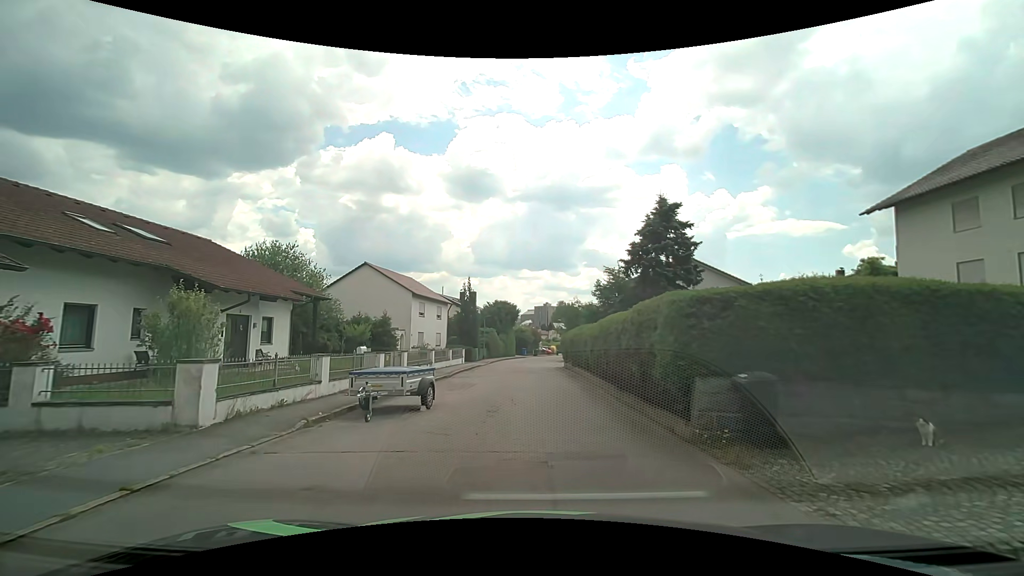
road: residential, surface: asphalt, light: Day
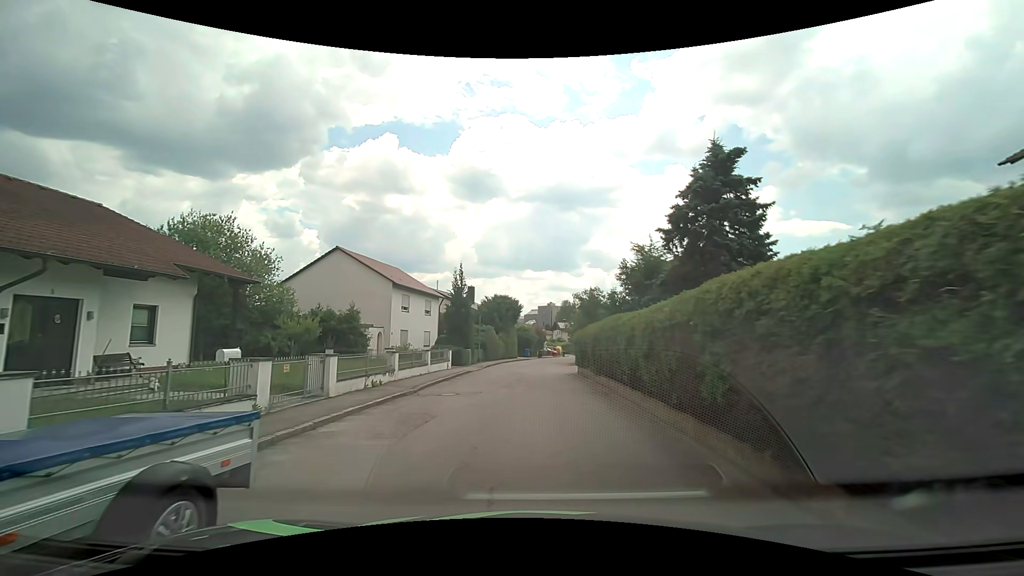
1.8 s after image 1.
(0.0, +7.9) m; 0°
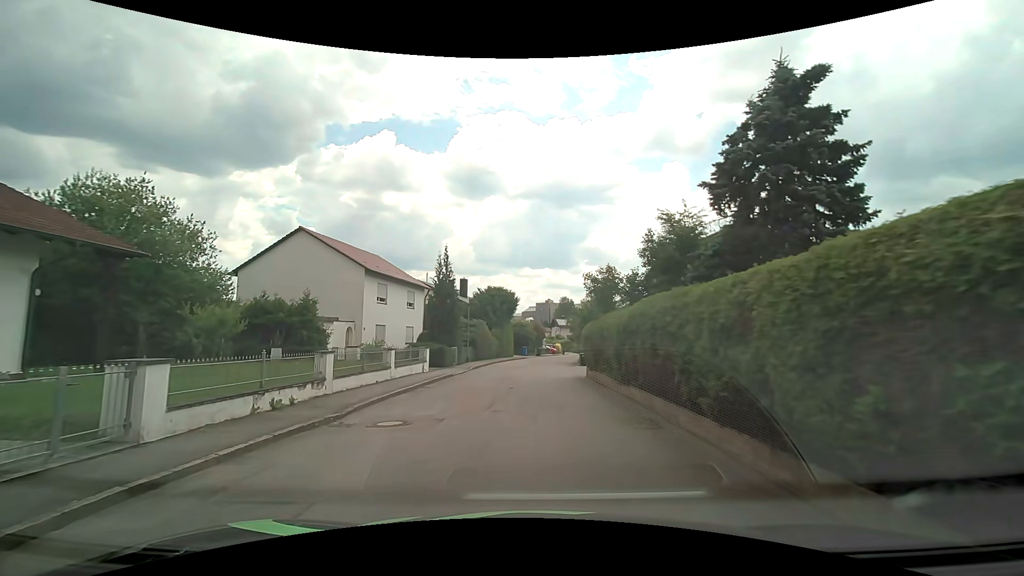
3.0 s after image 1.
(0.0, +5.9) m; 0°
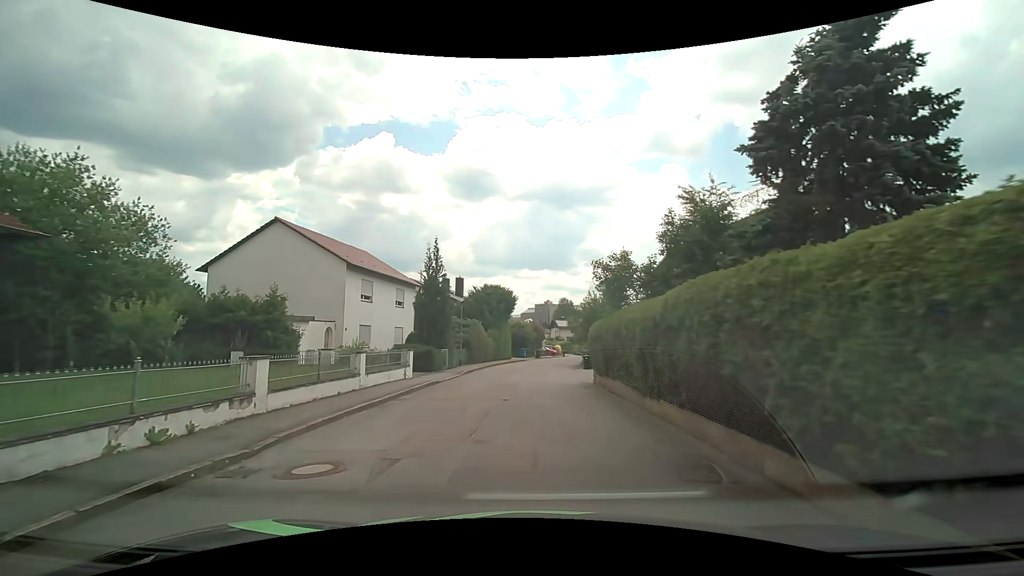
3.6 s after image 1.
(0.0, +3.0) m; 0°
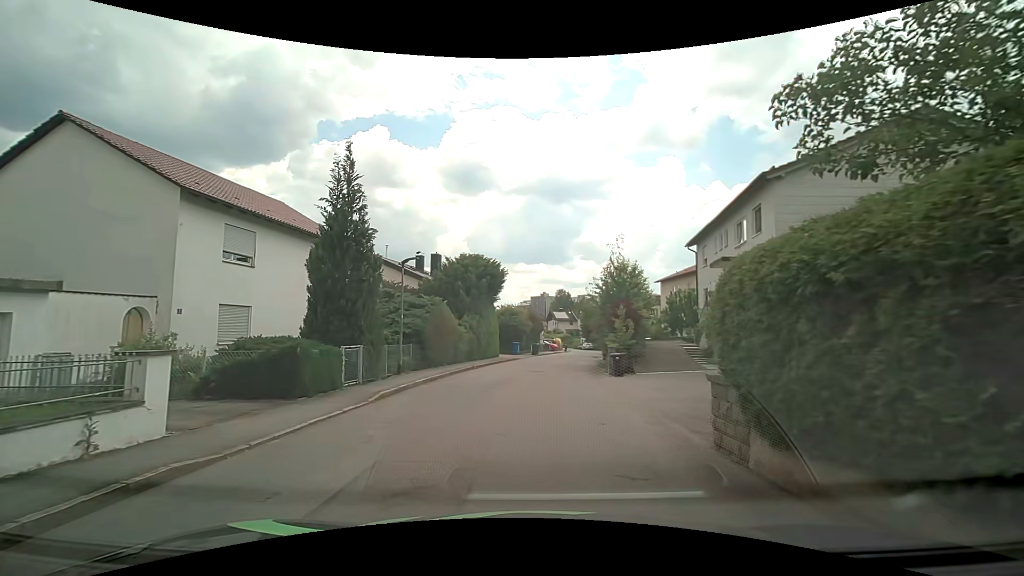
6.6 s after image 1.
(0.0, +13.6) m; 0°
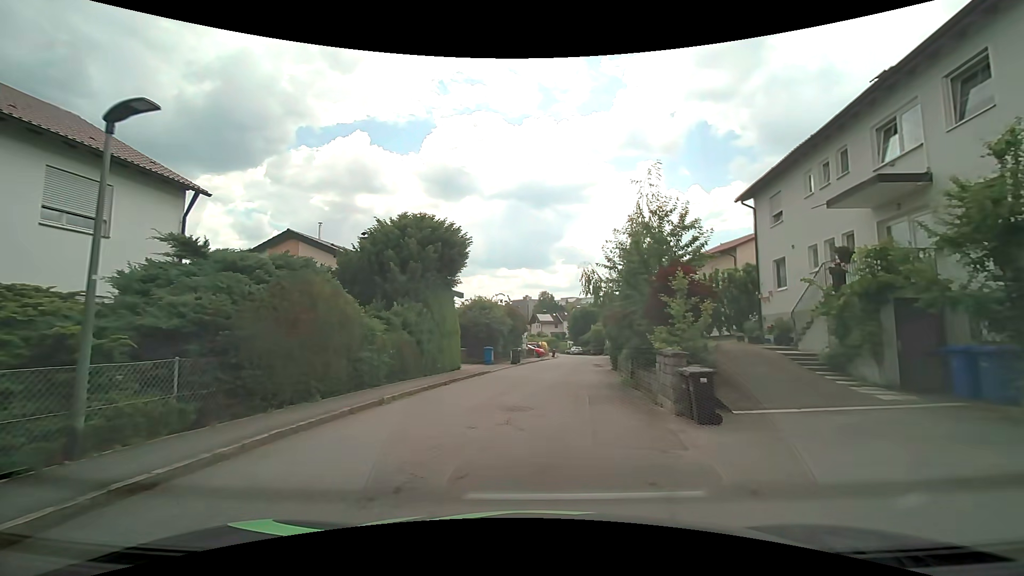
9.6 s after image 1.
(+0.2, +12.2) m; +2°
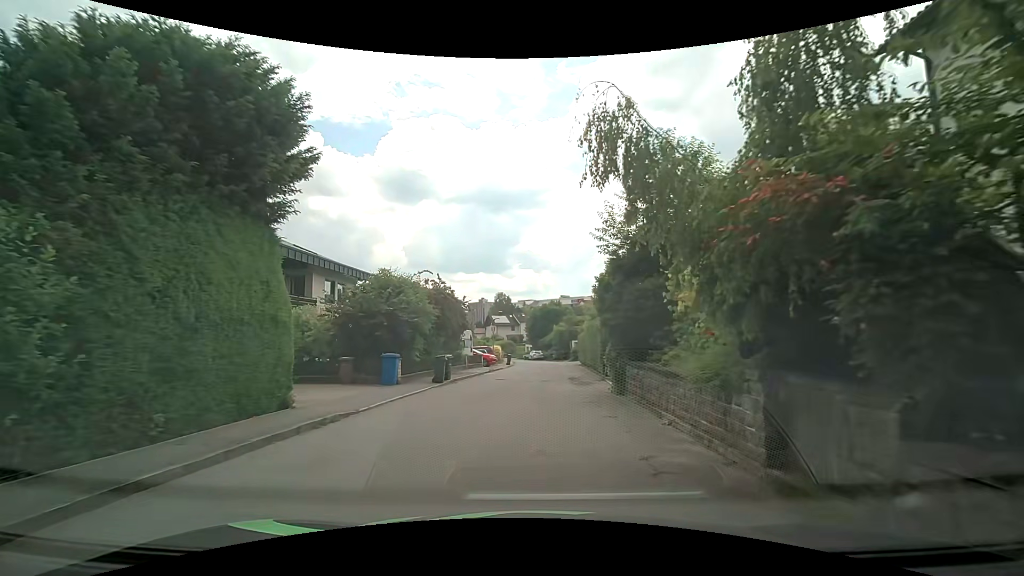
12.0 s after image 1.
(+0.5, +13.4) m; +4°
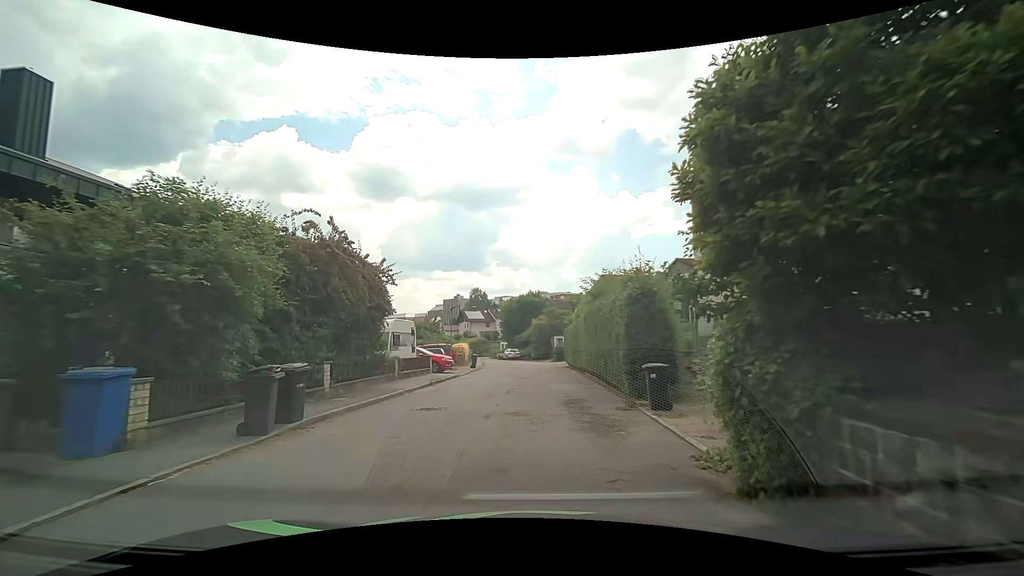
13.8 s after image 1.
(+0.5, +10.9) m; +4°
